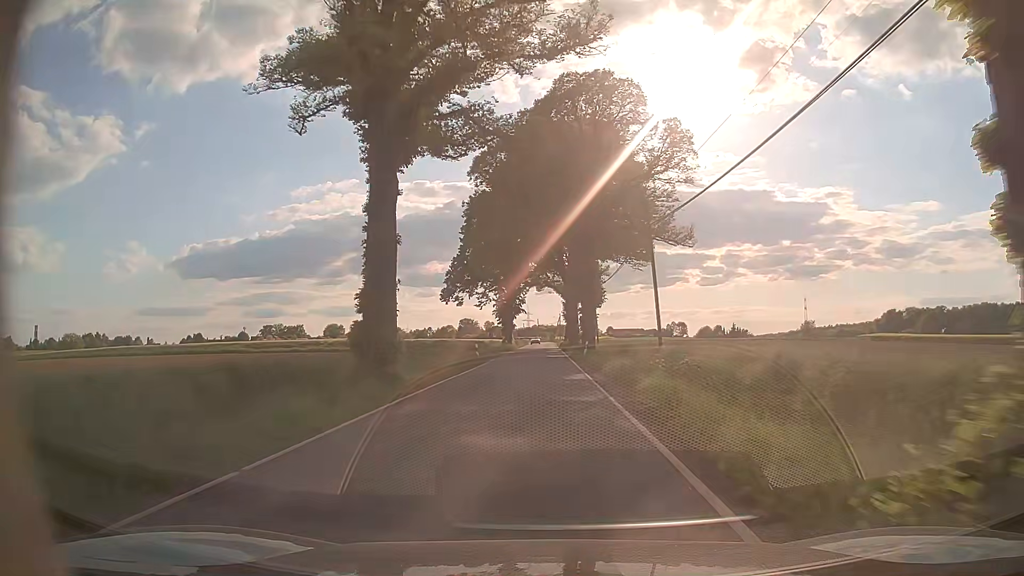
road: tertiary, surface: asphalt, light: Day
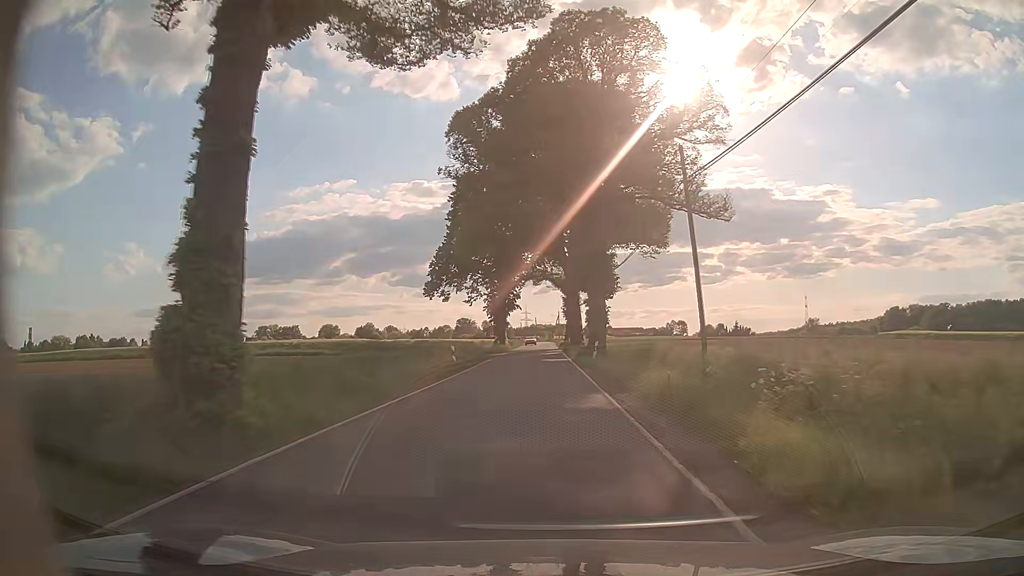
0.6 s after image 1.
(0.0, +9.2) m; 0°
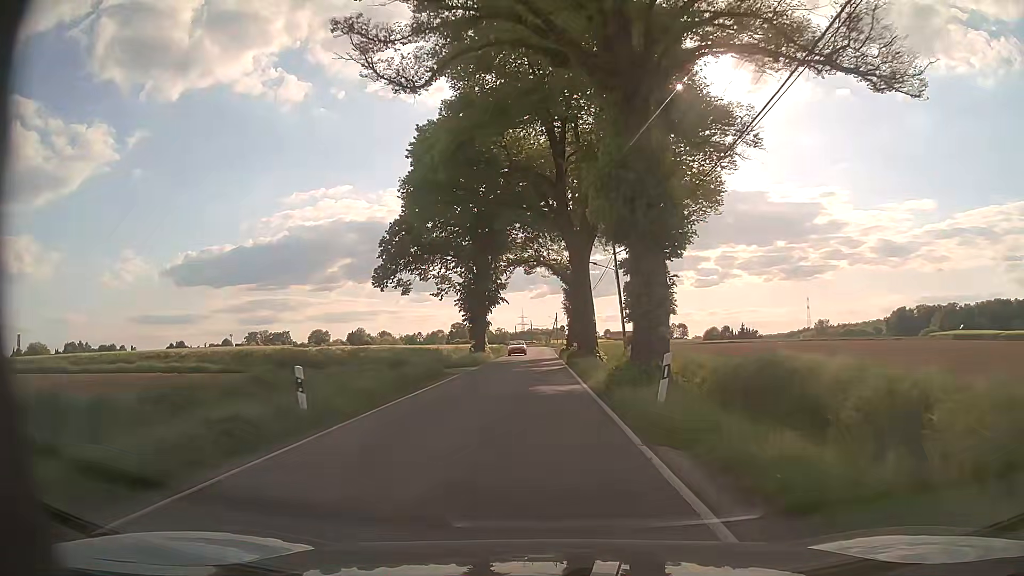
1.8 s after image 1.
(0.0, +18.8) m; 0°
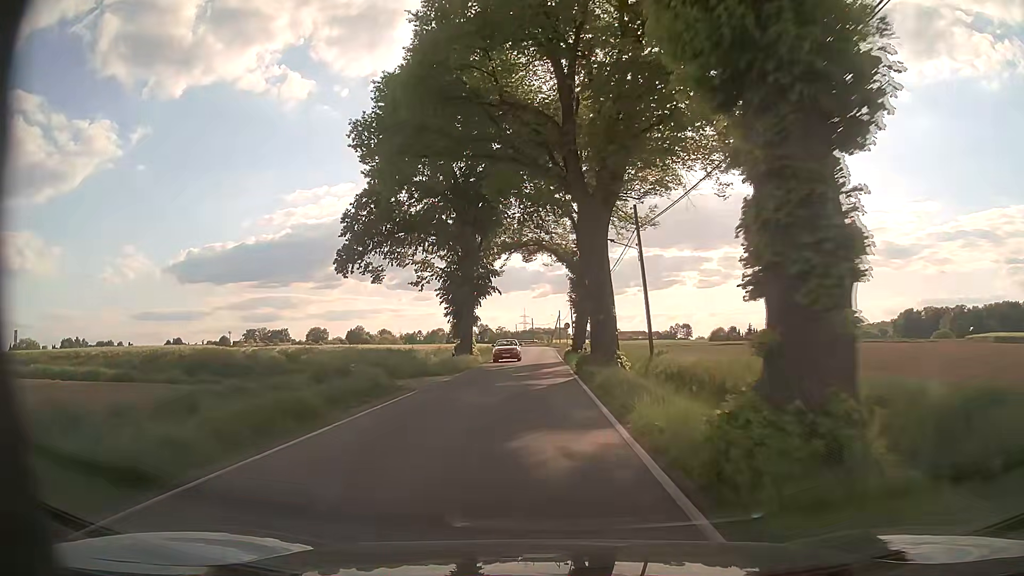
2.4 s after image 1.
(0.0, +9.7) m; 0°
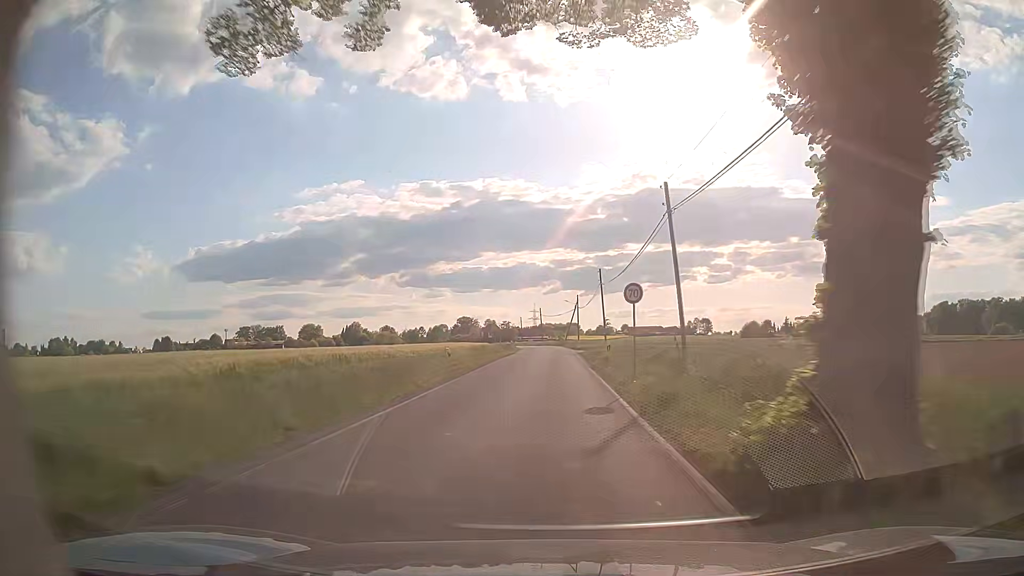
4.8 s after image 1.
(-0.4, +41.0) m; -1°
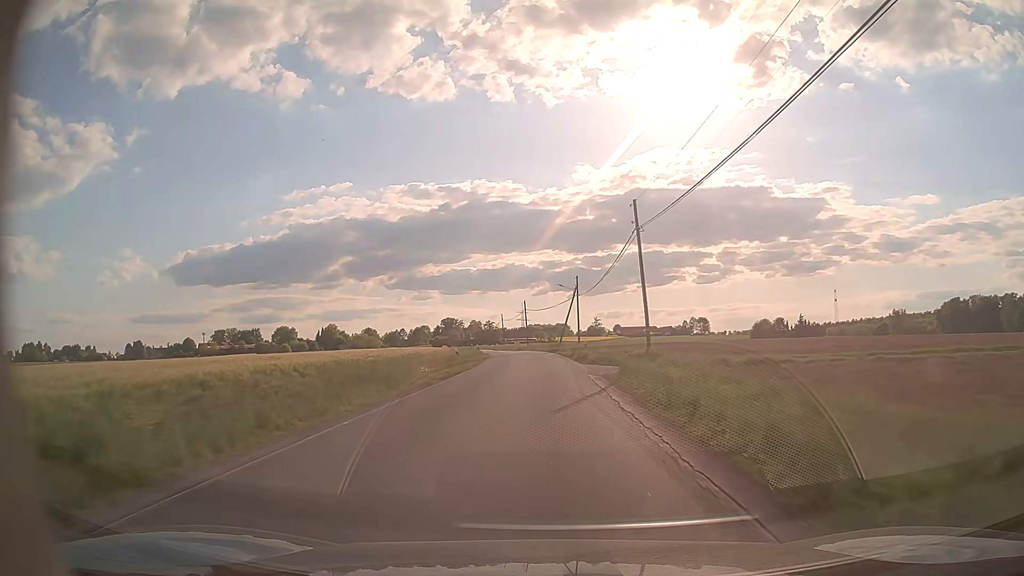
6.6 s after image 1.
(+0.5, +32.5) m; +1°
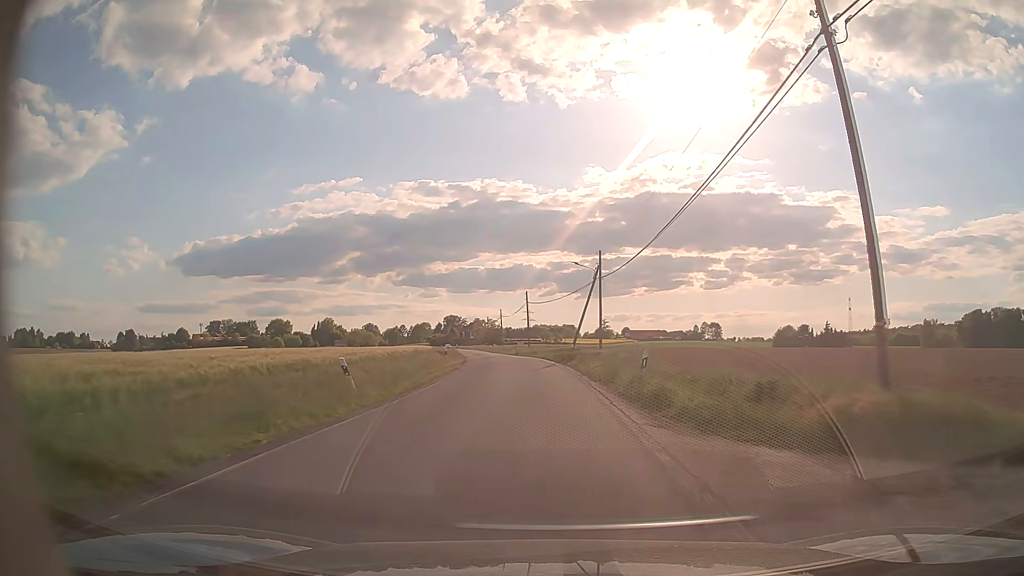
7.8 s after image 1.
(-0.1, +21.8) m; -1°
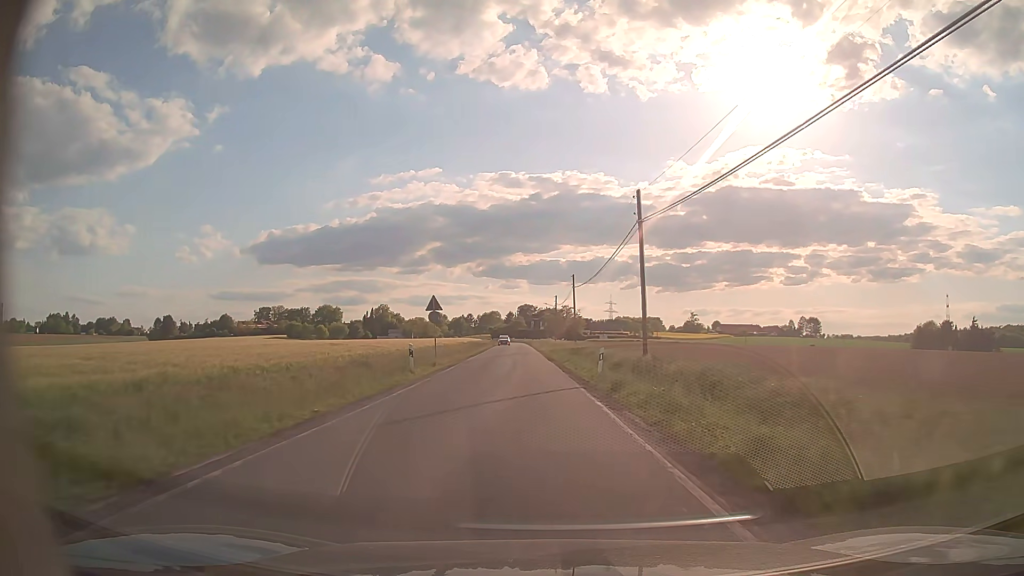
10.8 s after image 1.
(-2.5, +54.7) m; -6°
(0, +10) (0, +20) (-1, +30) (-1, +40) (-2, +50) (-2, +60) (-3, +70) (-3, +80) (-4, +90) (-5, +100) m
